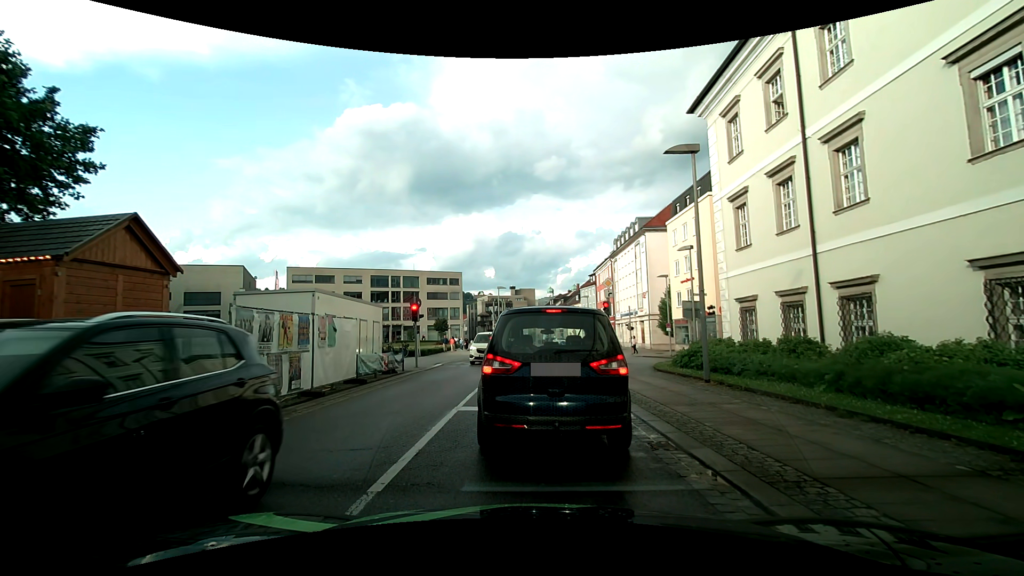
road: tertiary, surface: asphalt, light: Day
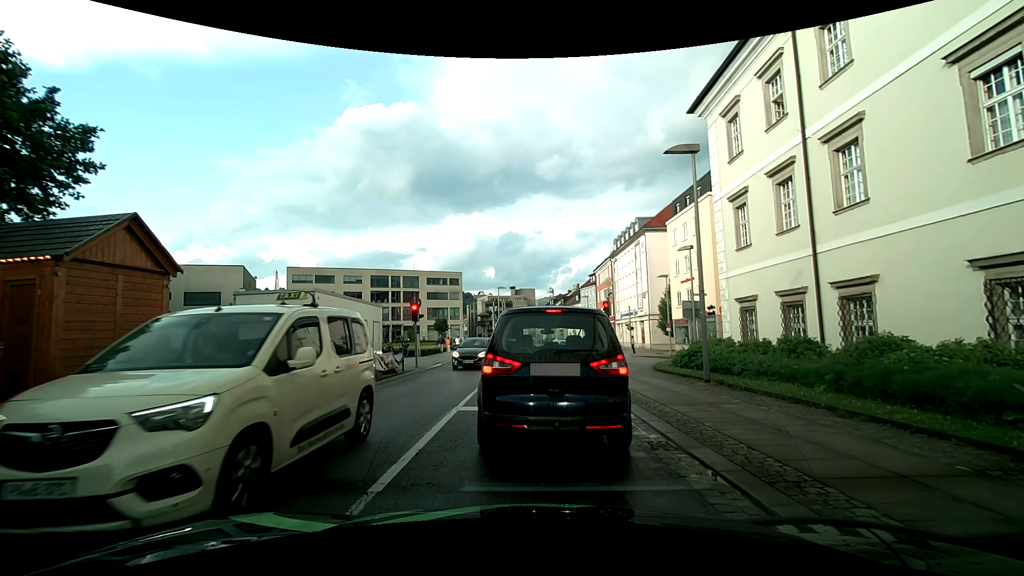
(0.0, 0.0) m; 0°
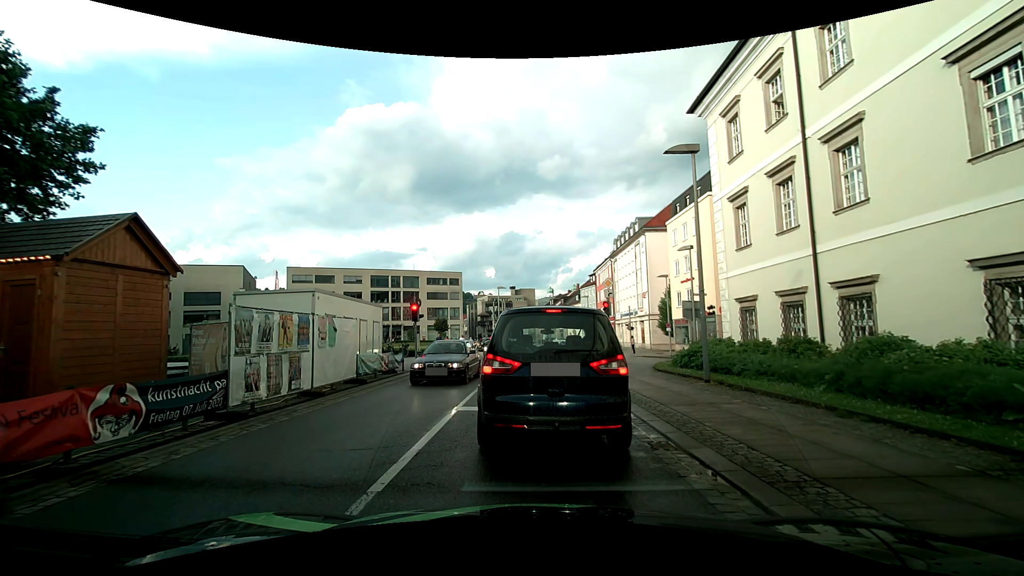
(0.0, 0.0) m; 0°
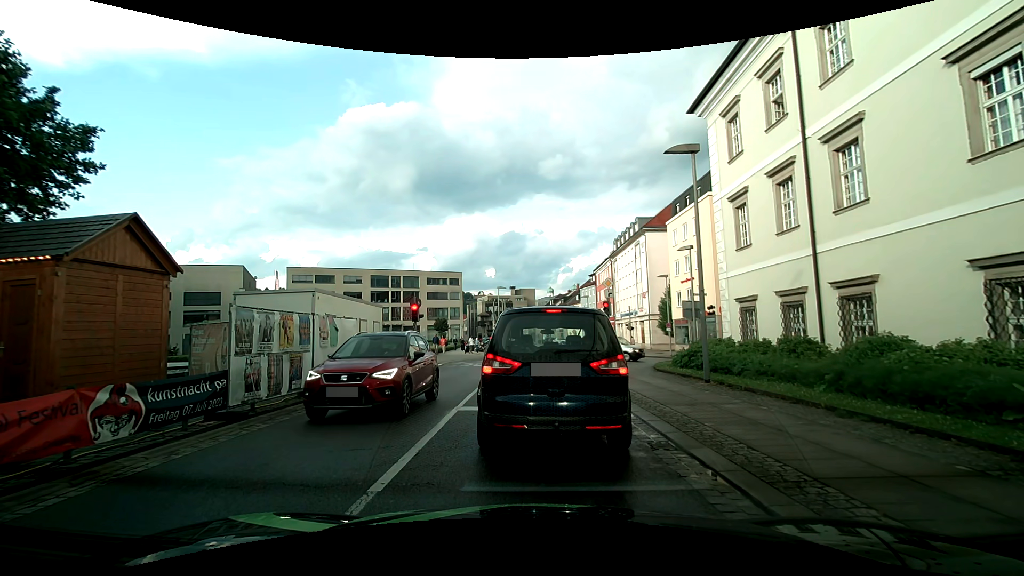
(0.0, 0.0) m; 0°
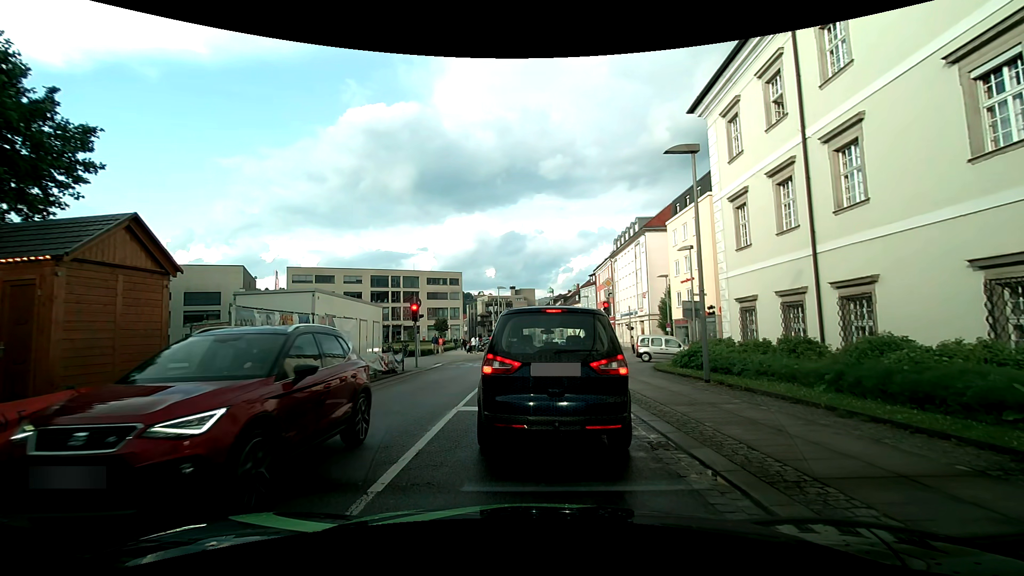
(0.0, 0.0) m; 0°
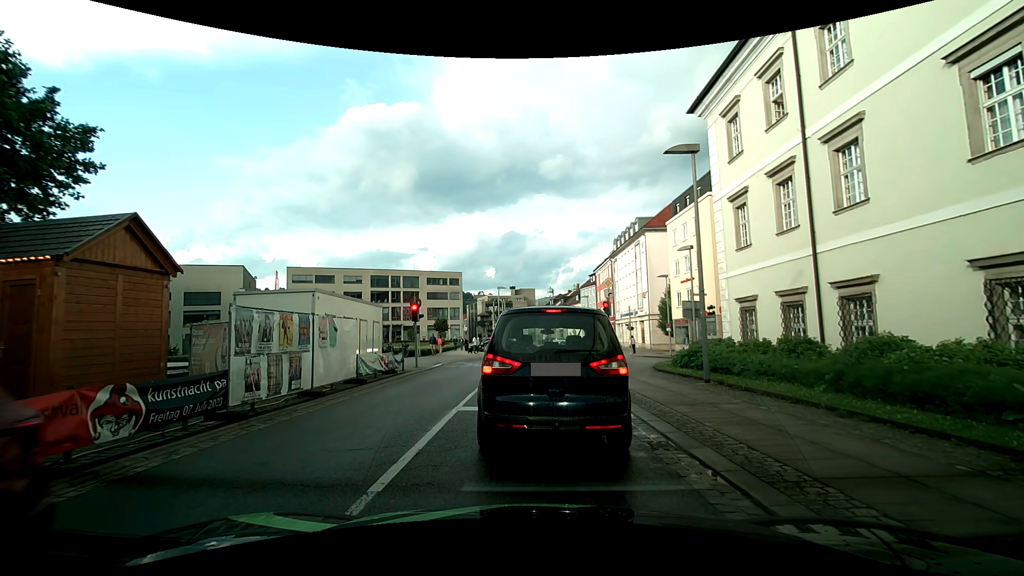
(0.0, 0.0) m; 0°
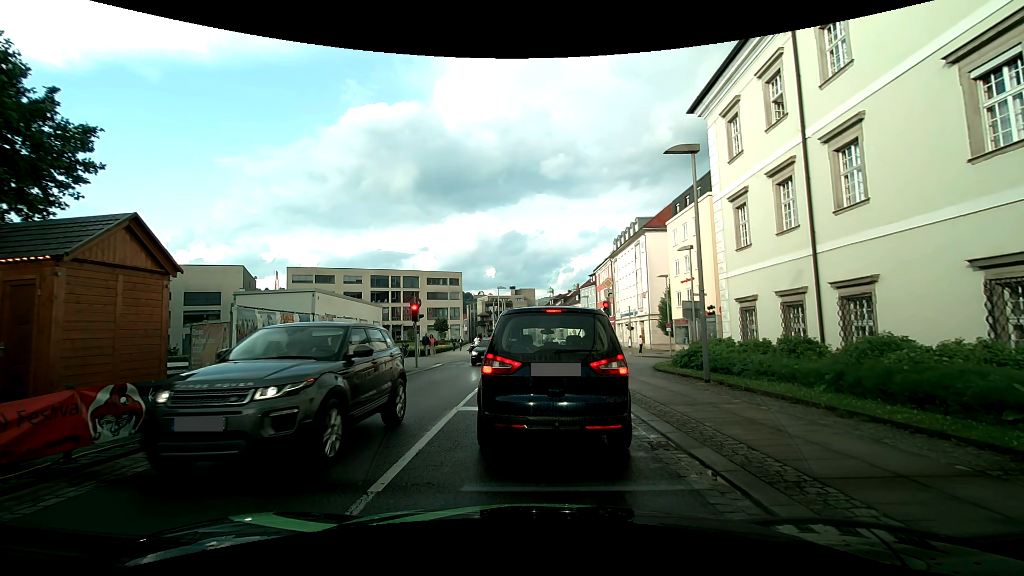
(0.0, 0.0) m; 0°
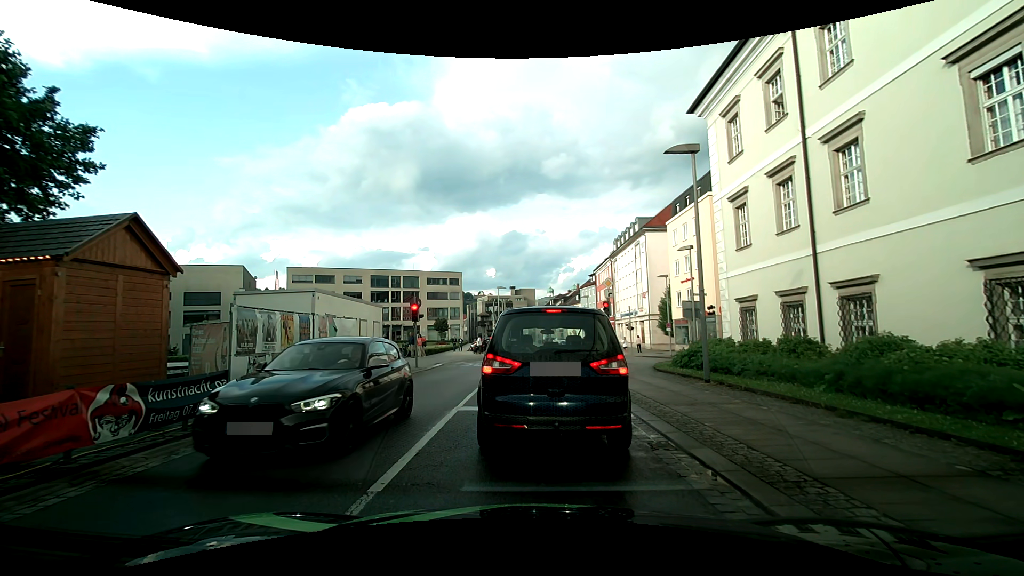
(0.0, 0.0) m; 0°
(-1, +10) (-1, +20) (0, +30) (+2, +40) (+3, +50) (+2, +60) (+1, +69) (0, +79) (-1, +89) (-2, +99) m
